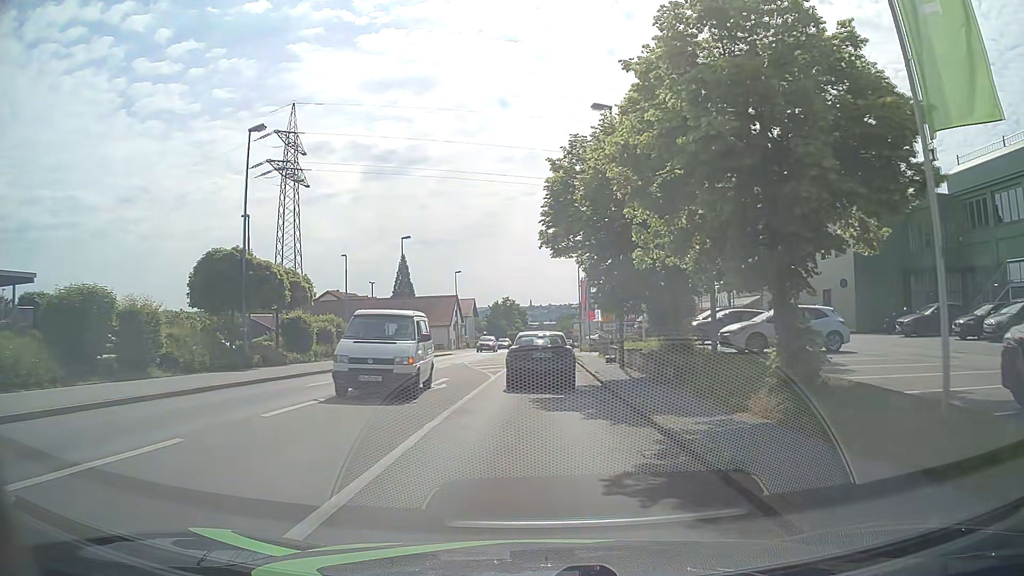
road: tertiary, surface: asphalt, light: Day
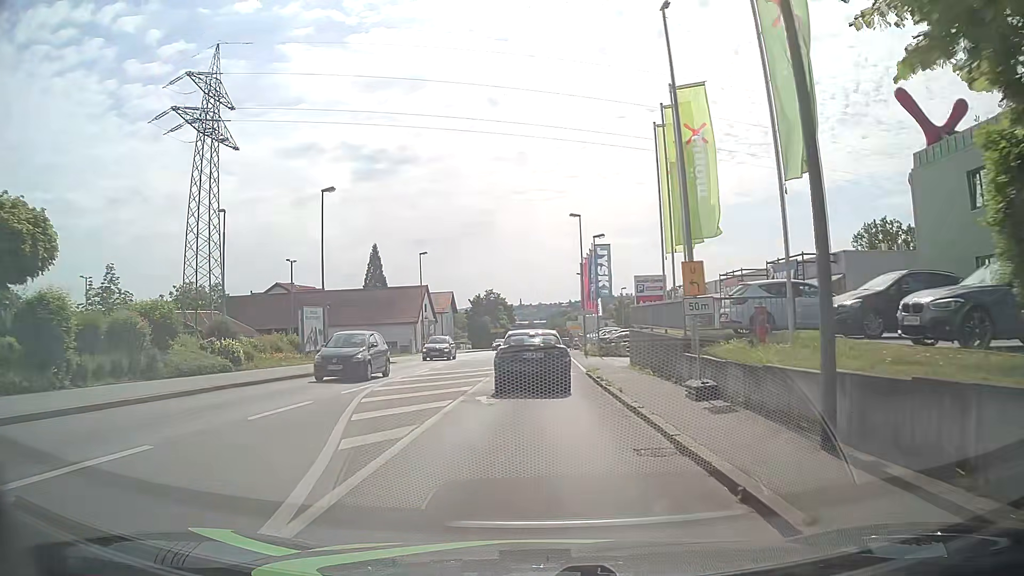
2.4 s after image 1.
(+0.3, +18.9) m; +2°
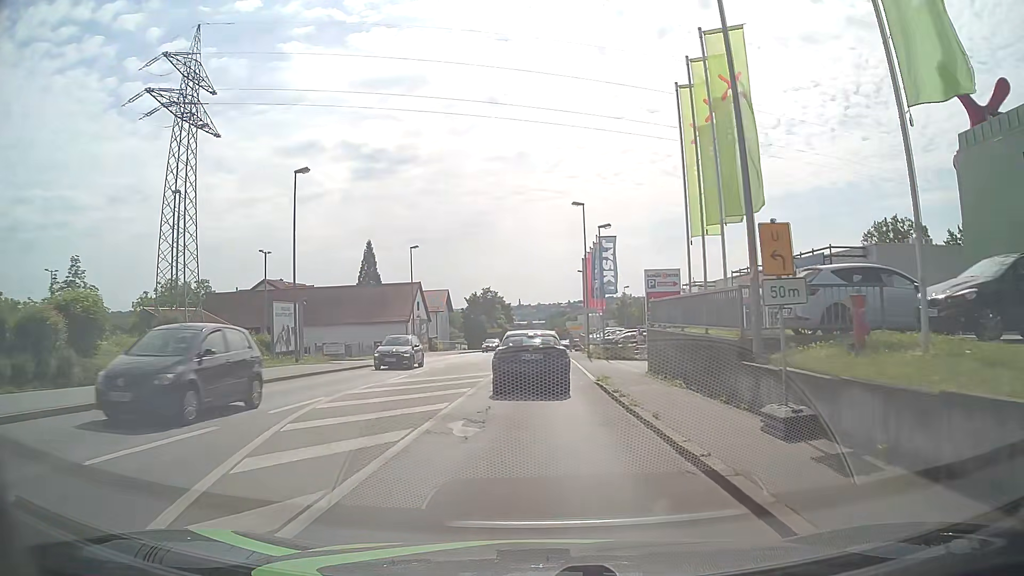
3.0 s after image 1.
(0.0, +4.4) m; -1°
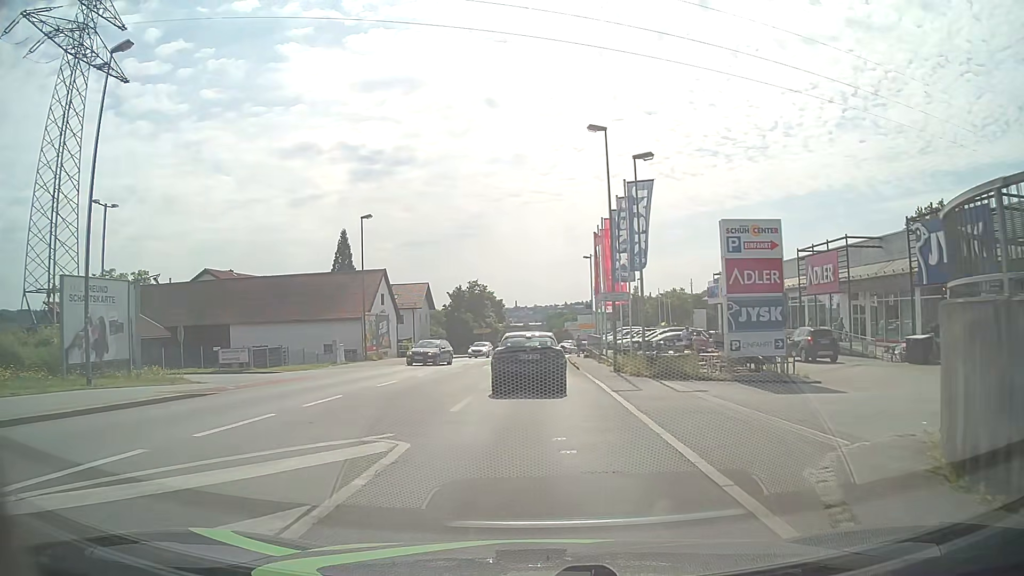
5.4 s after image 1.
(+0.2, +16.7) m; +1°
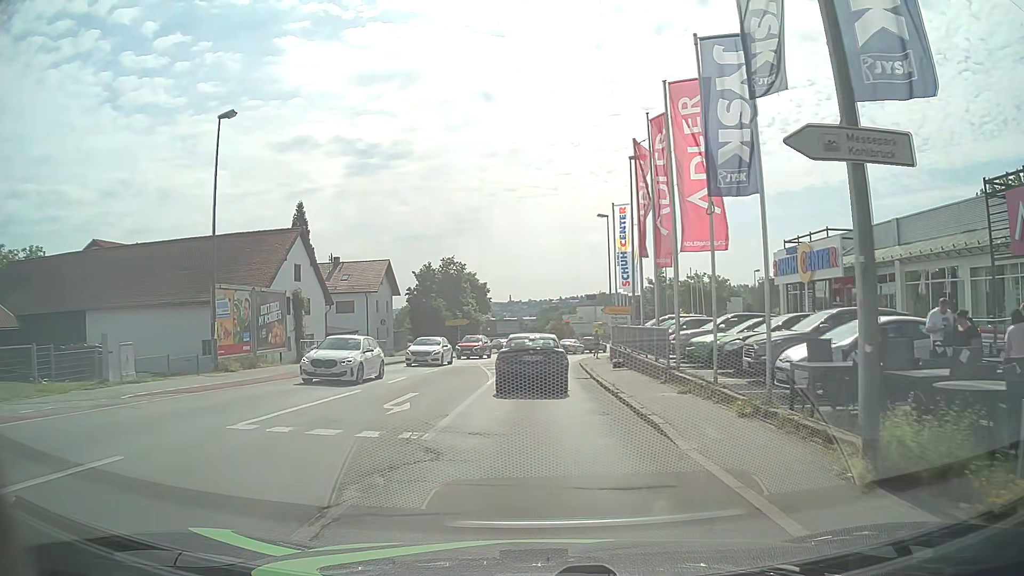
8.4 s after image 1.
(+0.1, +21.7) m; +1°
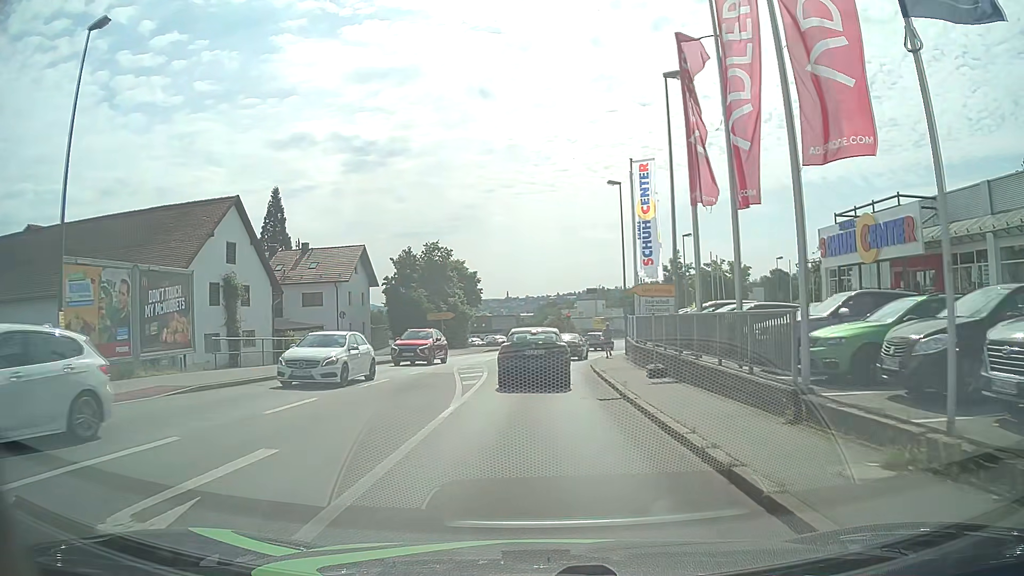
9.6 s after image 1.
(0.0, +9.3) m; 0°
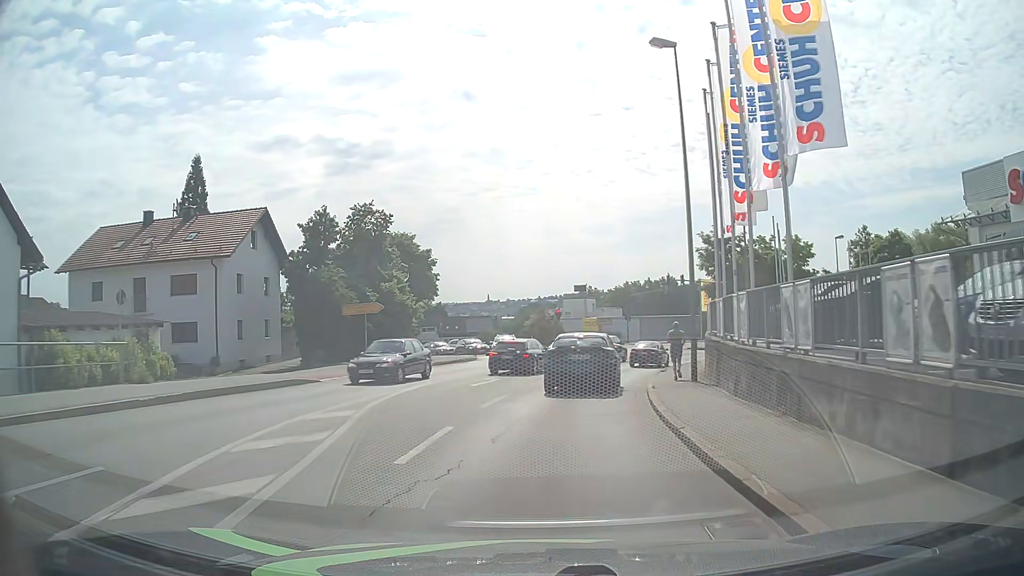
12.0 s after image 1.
(+0.1, +20.2) m; 0°
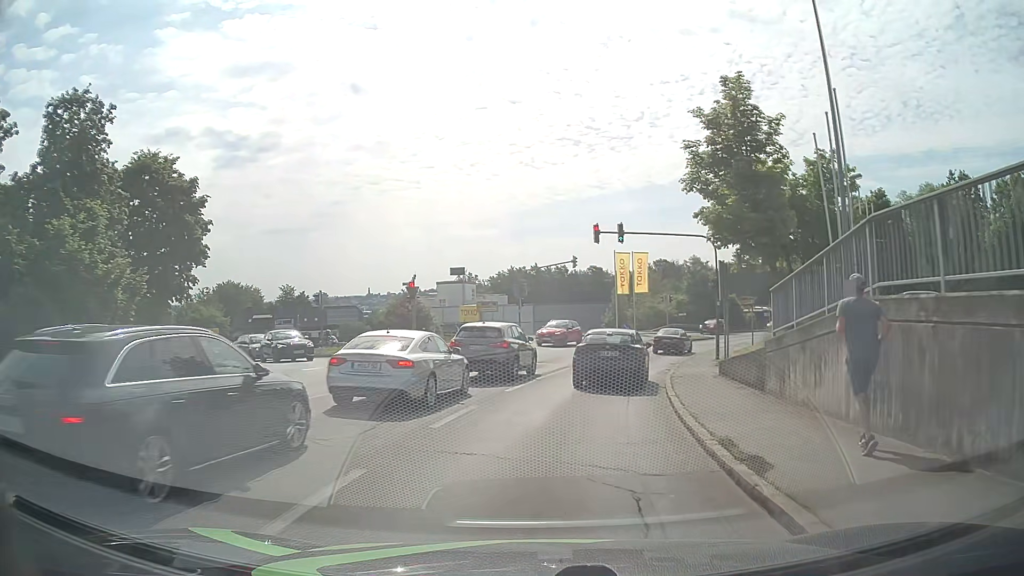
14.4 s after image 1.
(+2.2, +21.6) m; +12°
(0, +10) (+2, +20) (+4, +30) (+7, +39) (+11, +48) (+16, +57) (+21, +65) (+28, +73) (+35, +80) (+42, +87) m
